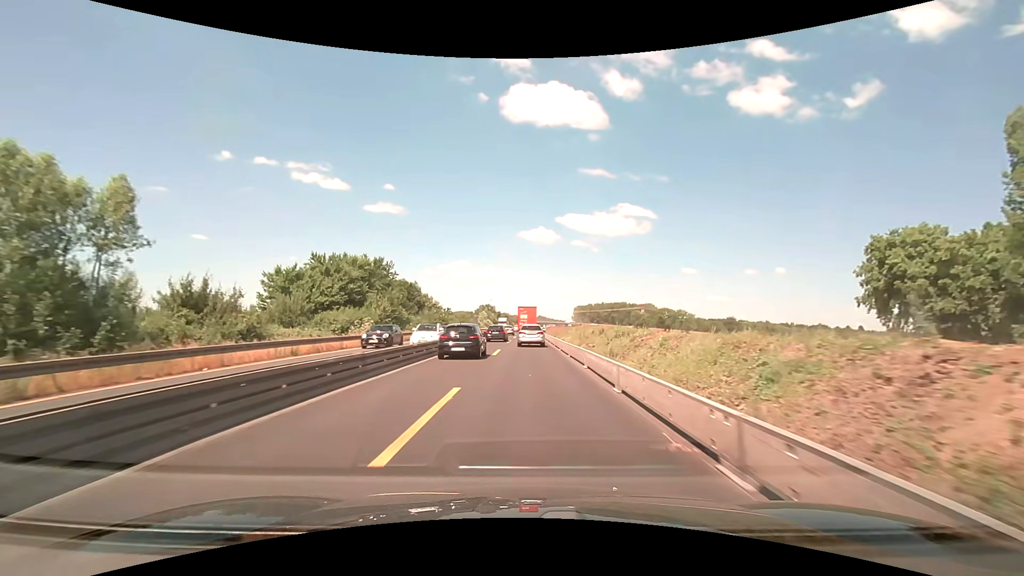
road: motorway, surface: asphalt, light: Day
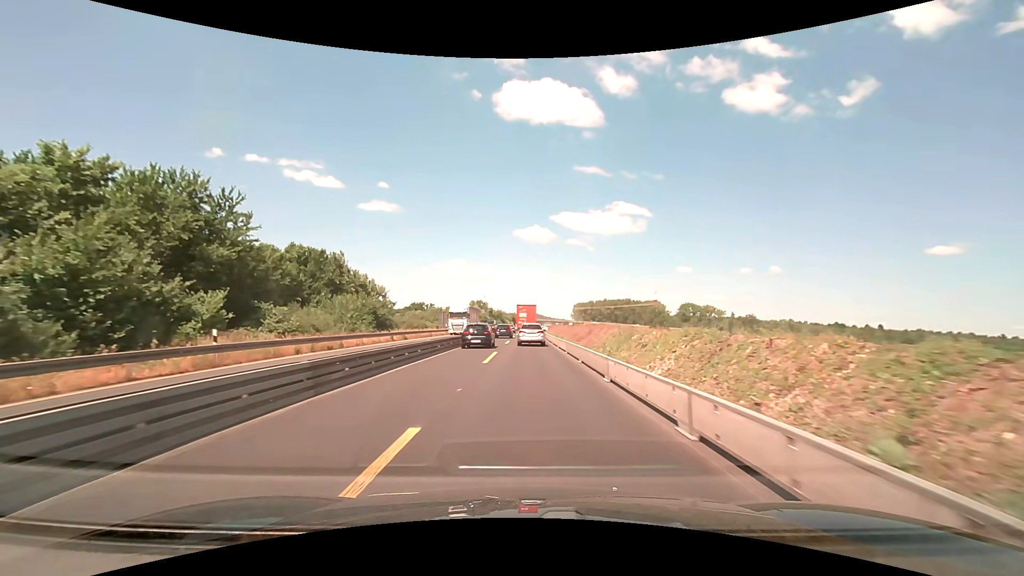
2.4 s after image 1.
(+0.2, +40.5) m; 0°
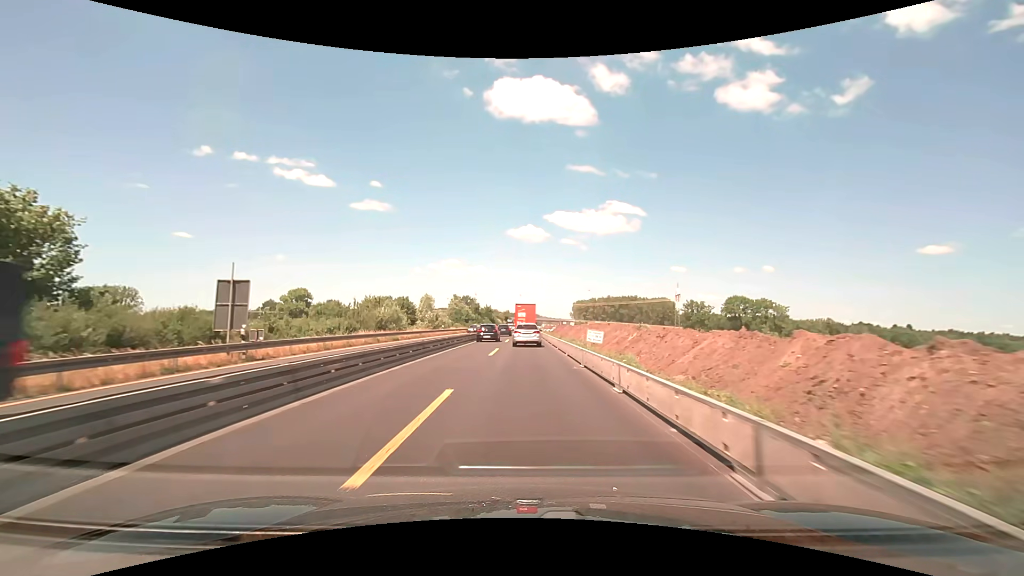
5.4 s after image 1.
(+0.4, +50.2) m; +1°
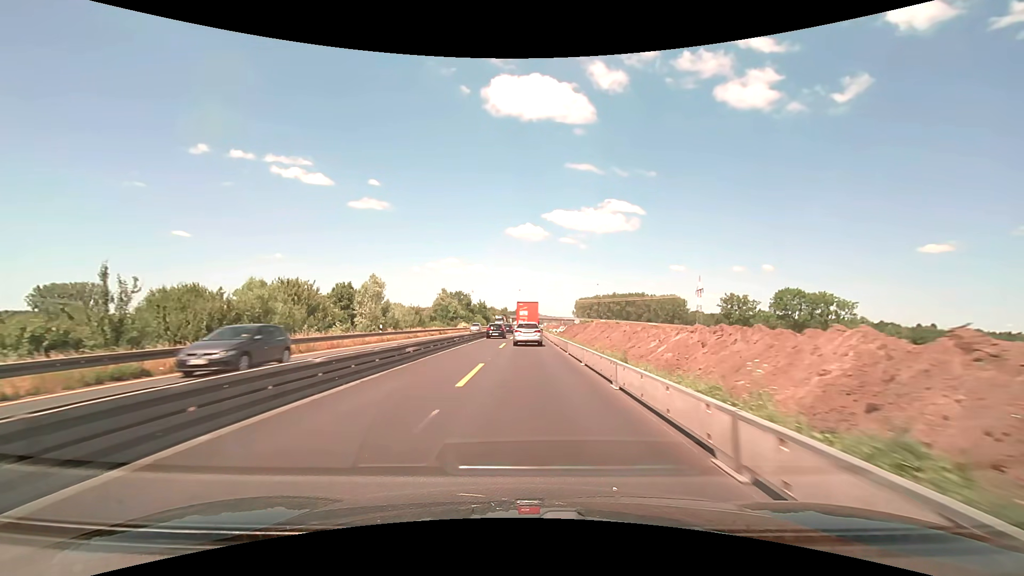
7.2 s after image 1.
(0.0, +29.7) m; 0°
